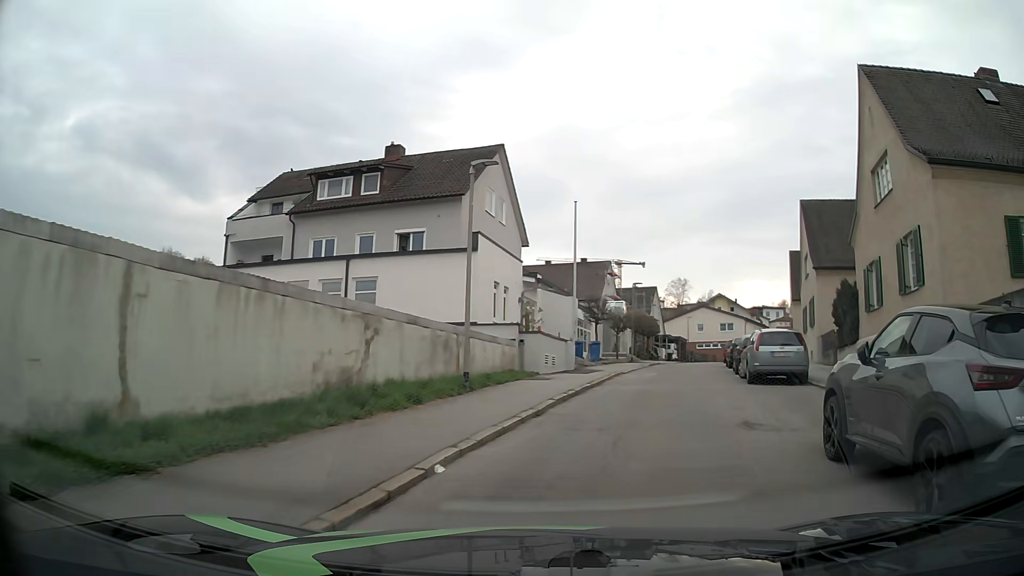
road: tertiary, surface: asphalt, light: Day
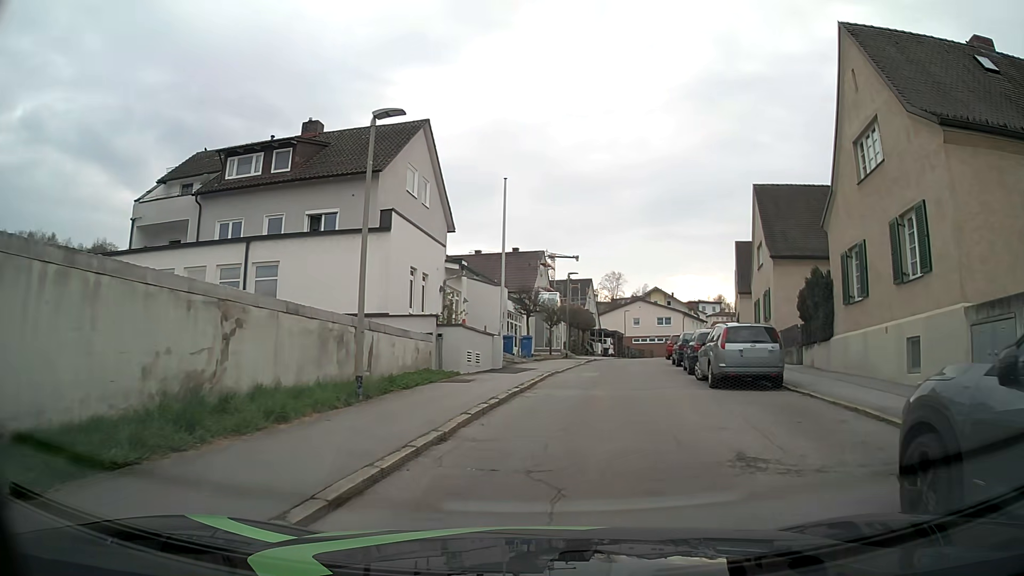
(+0.1, +3.3) m; +5°
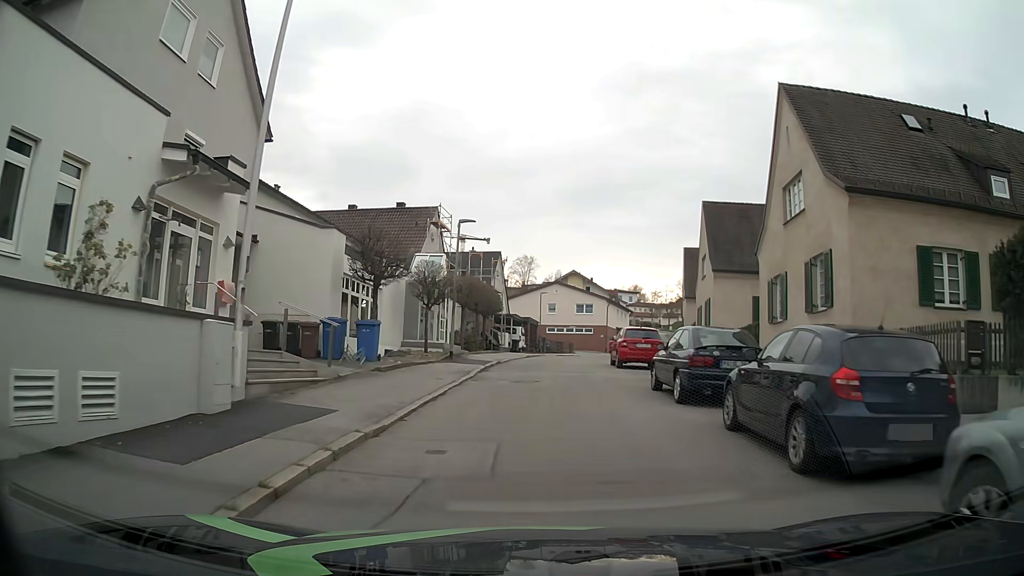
(+1.2, +15.4) m; +7°
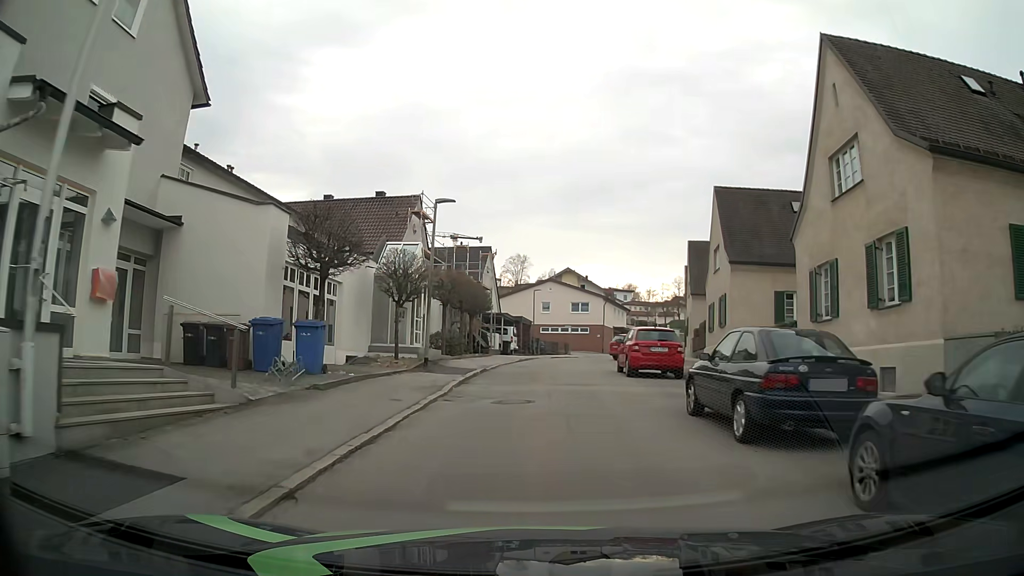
(+0.1, +4.1) m; +2°
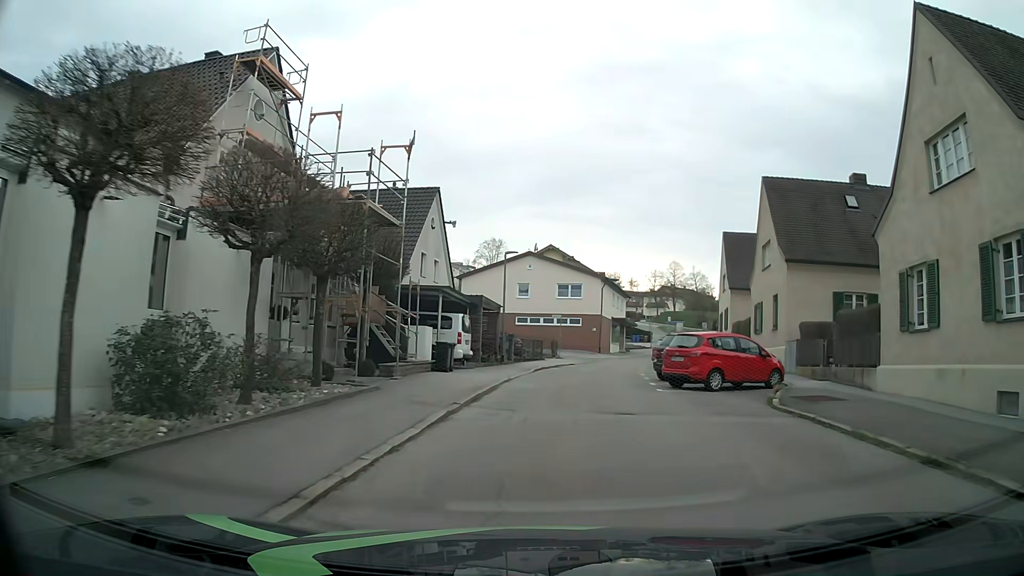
(-0.1, +21.7) m; +2°
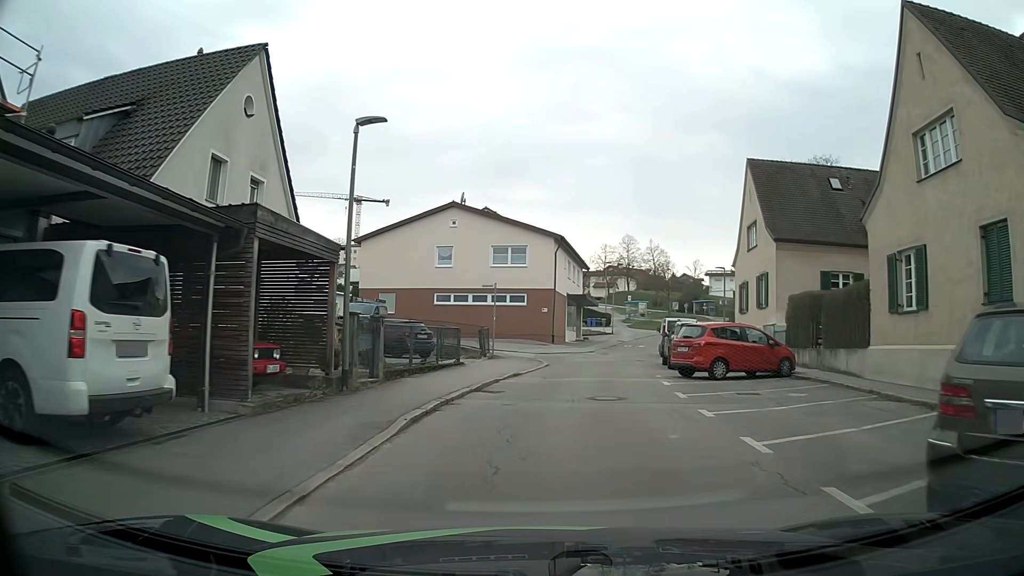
(+0.8, +18.2) m; +5°
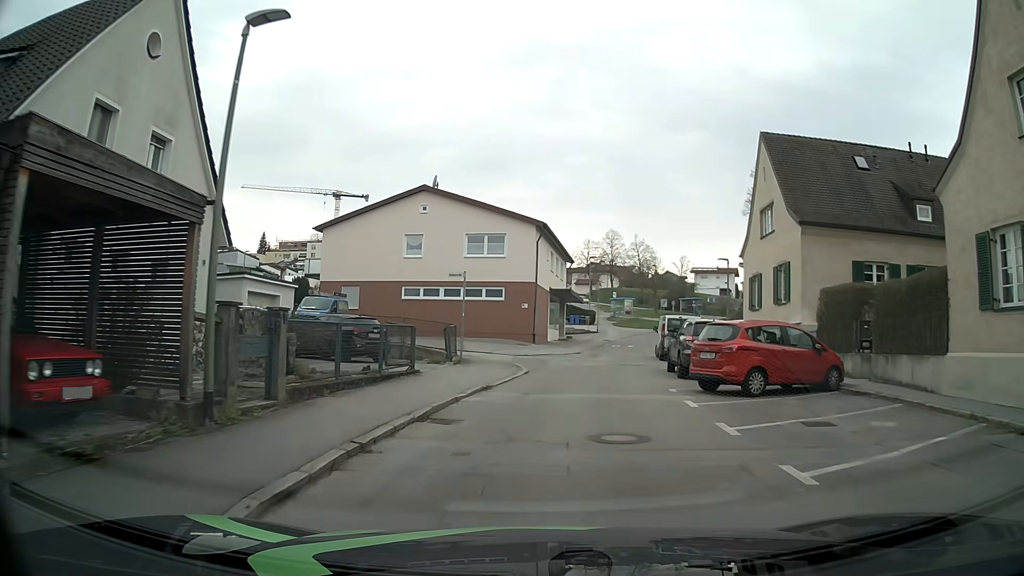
(0.0, +4.7) m; +1°
